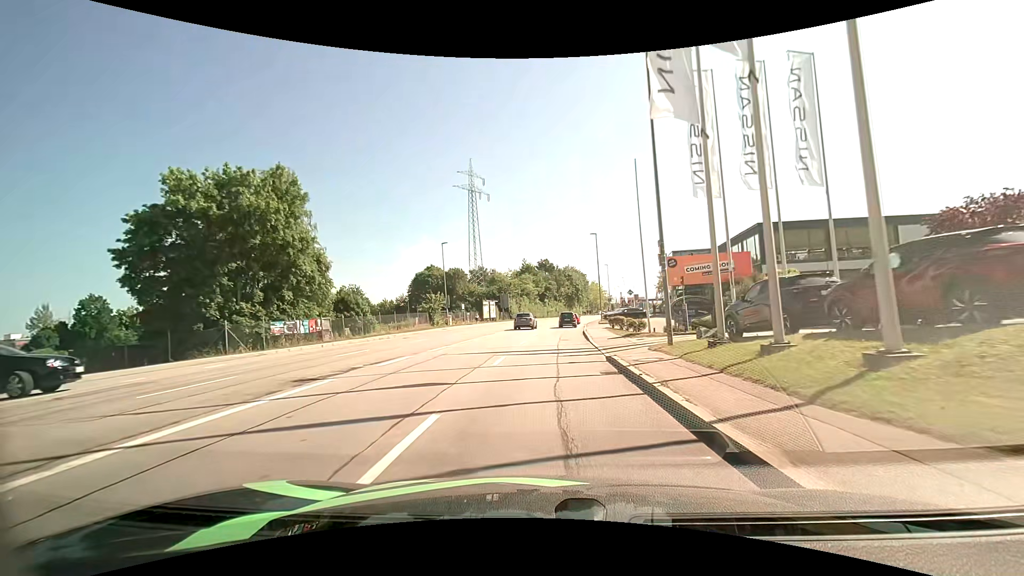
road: tertiary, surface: asphalt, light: Day
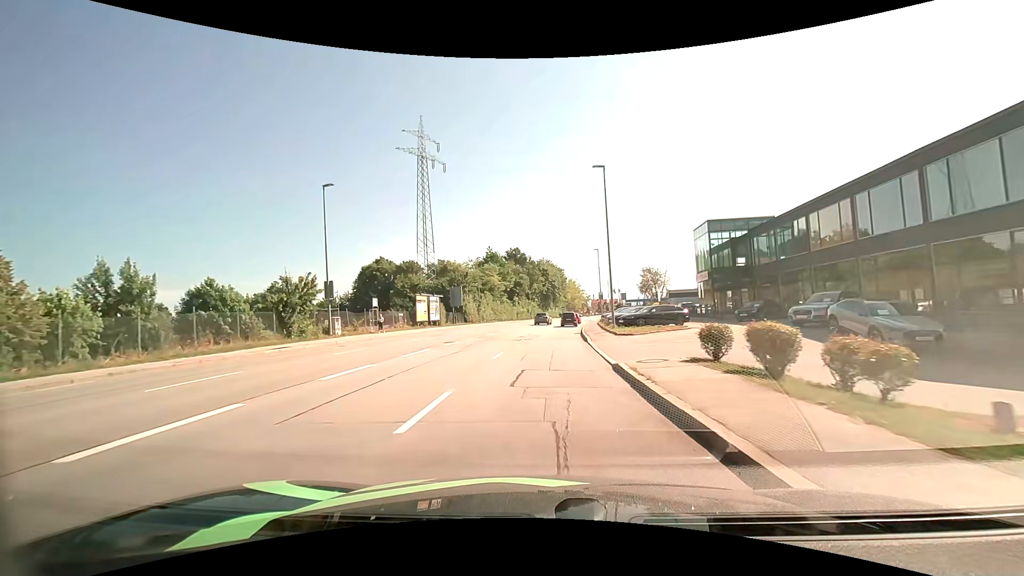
(+0.8, +27.1) m; +3°
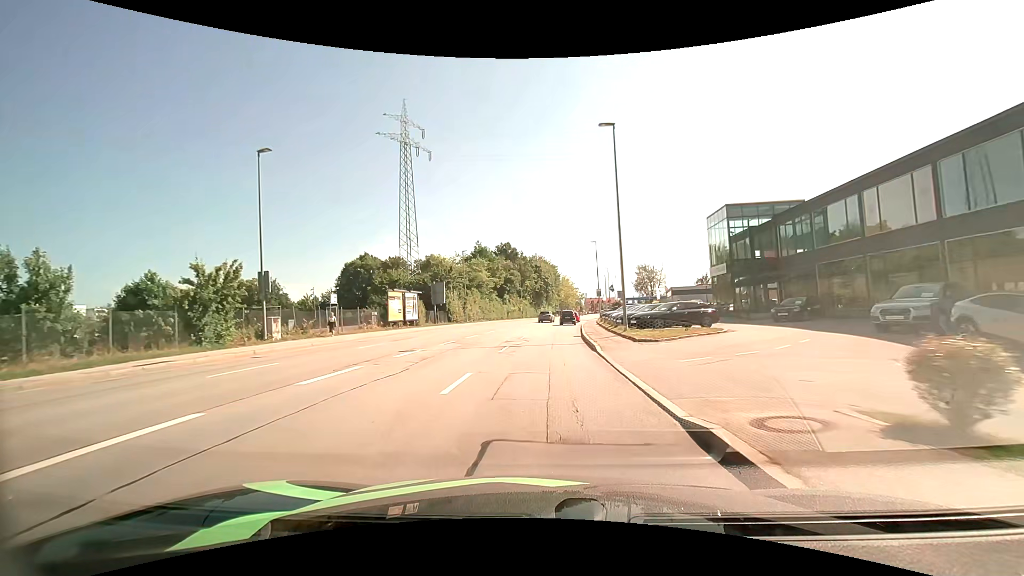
(0.0, +6.9) m; +1°
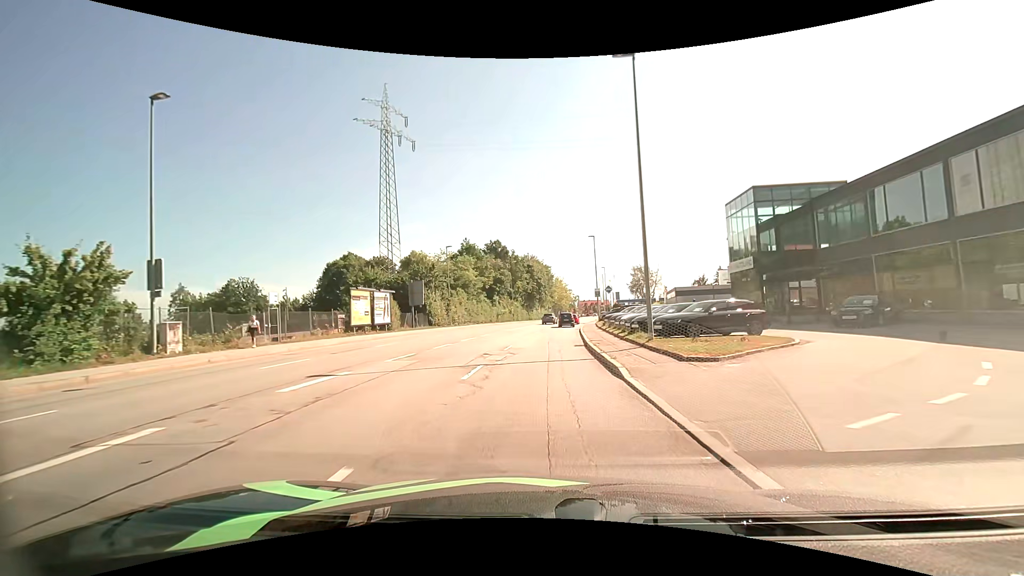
(+0.1, +6.9) m; +1°
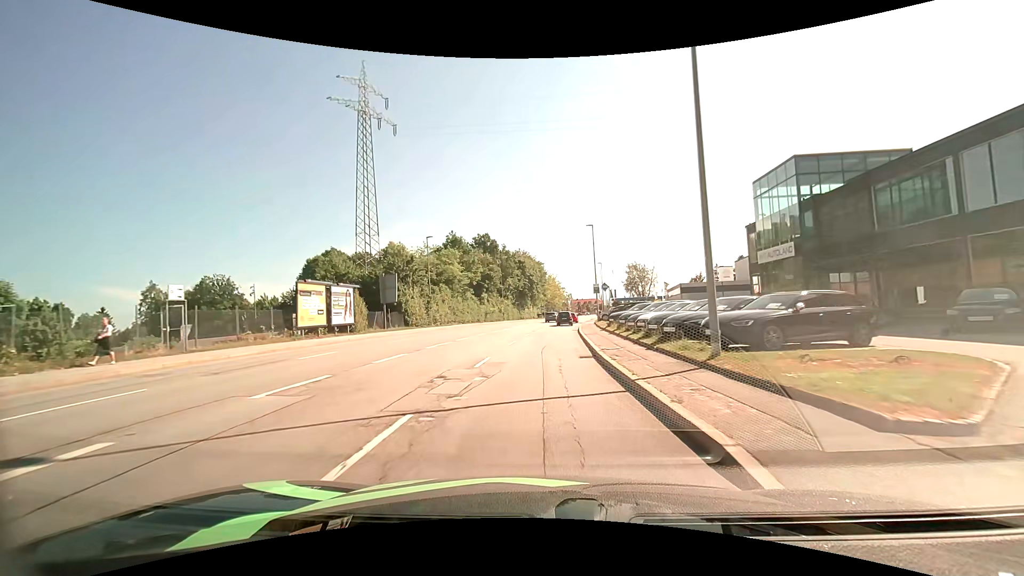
(+0.1, +6.9) m; +1°
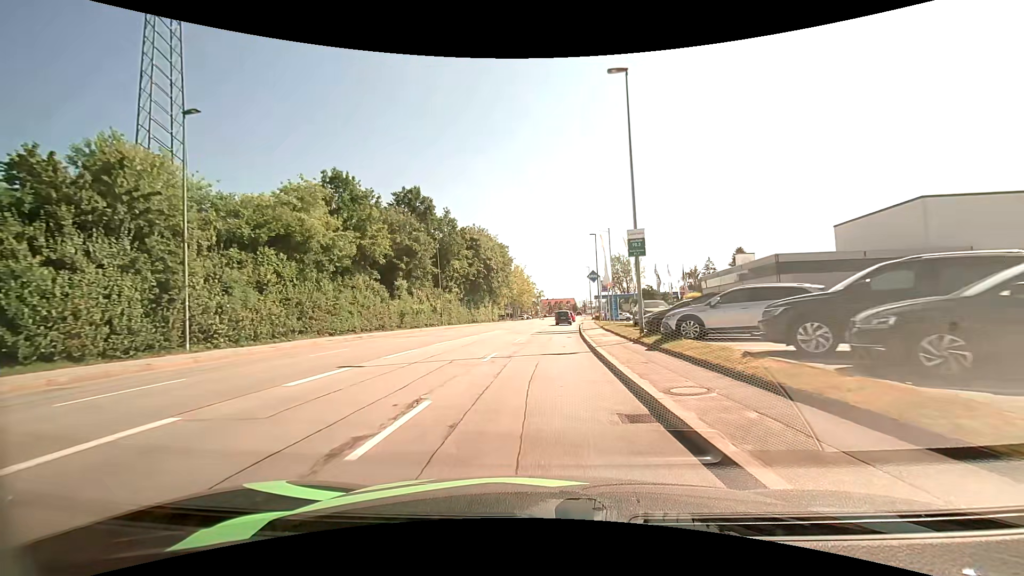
(+0.9, +34.7) m; +3°
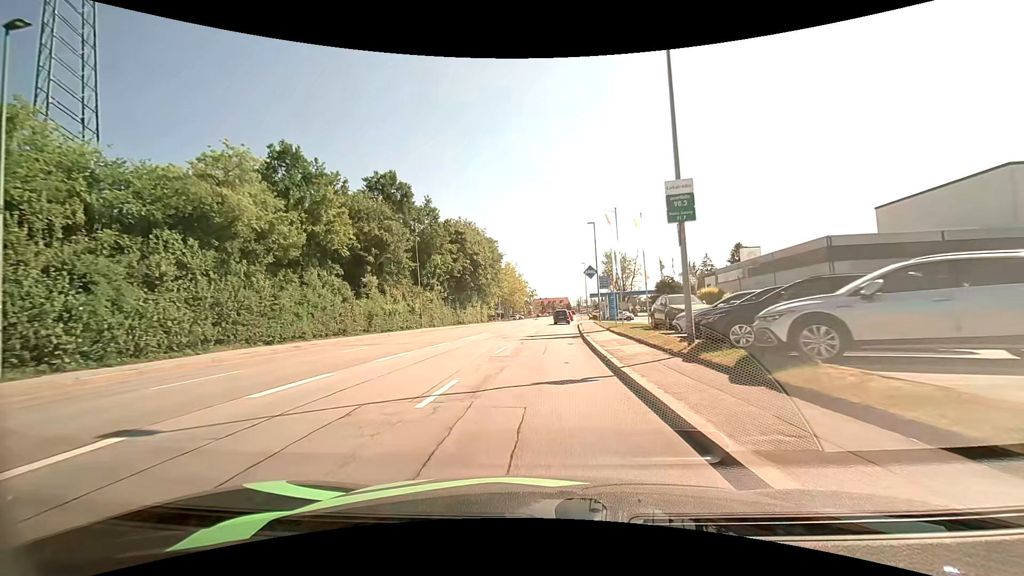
(0.0, +6.9) m; +1°
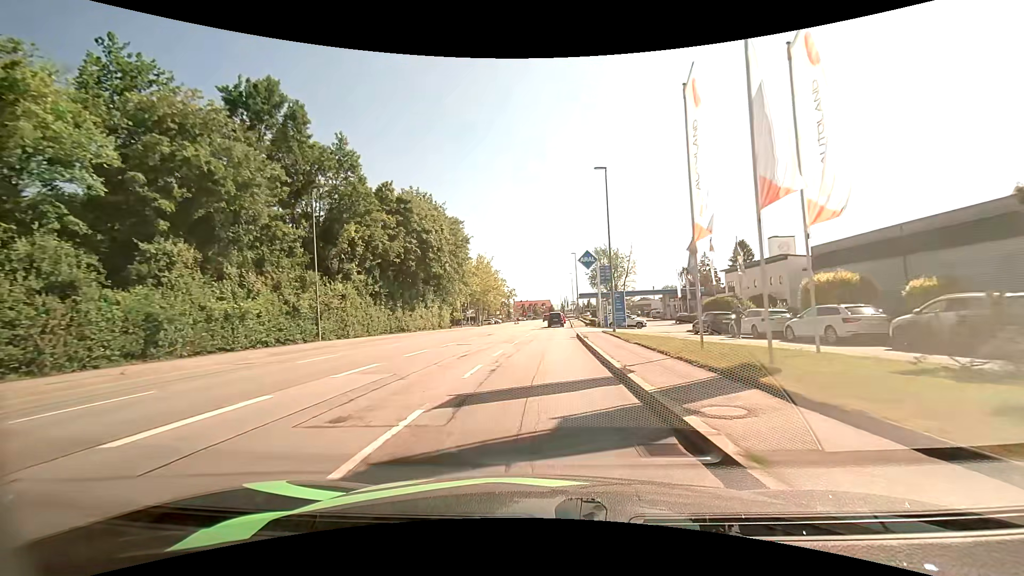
(+0.4, +20.9) m; +2°
